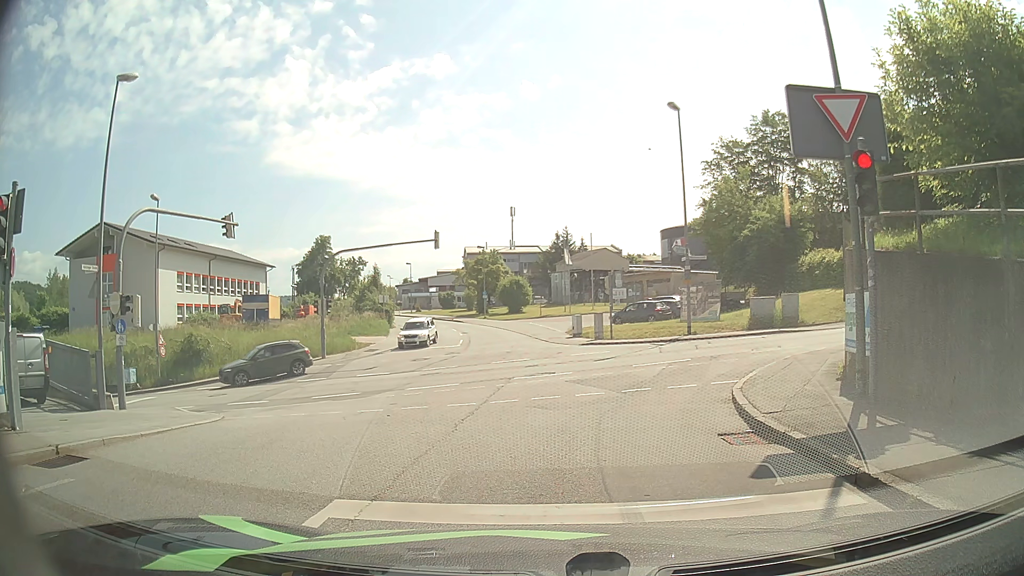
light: Day
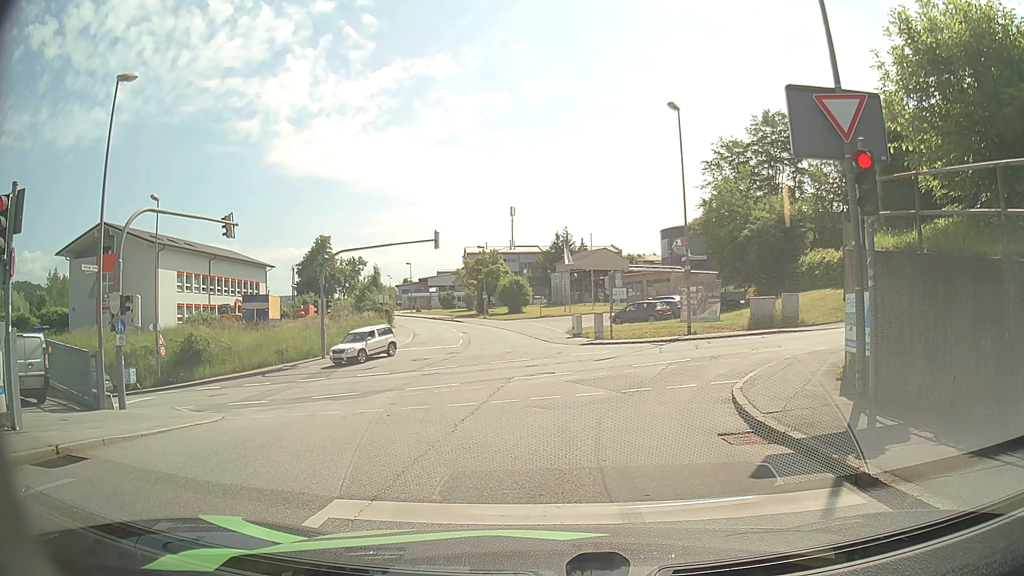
(0.0, 0.0) m; 0°
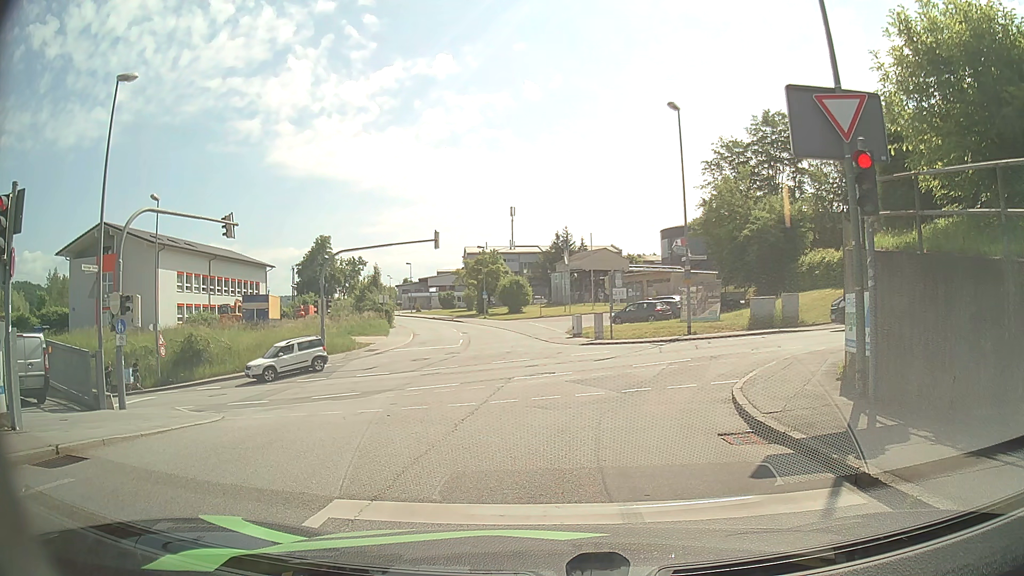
(0.0, 0.0) m; 0°
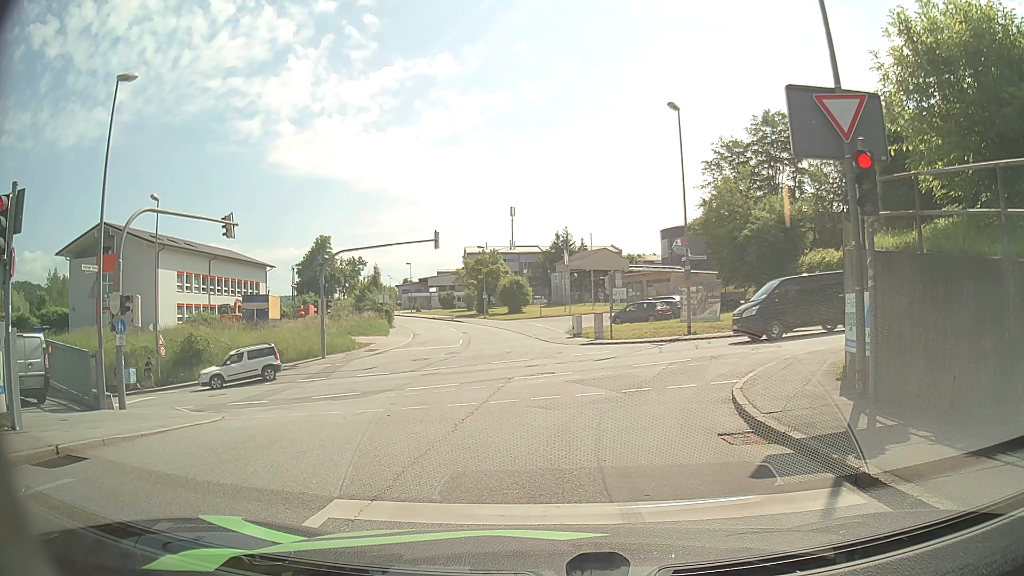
(0.0, 0.0) m; 0°
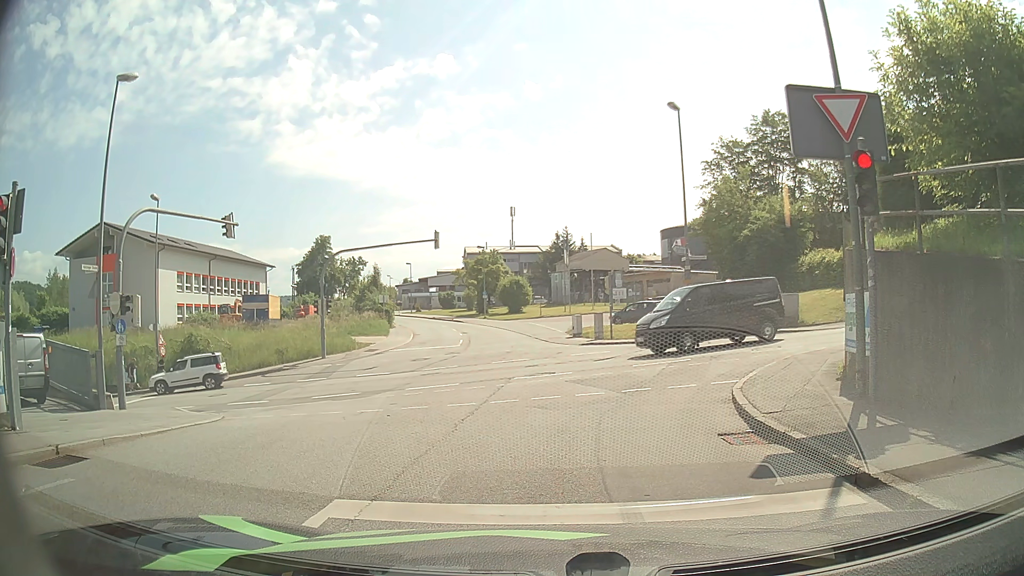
(0.0, 0.0) m; 0°
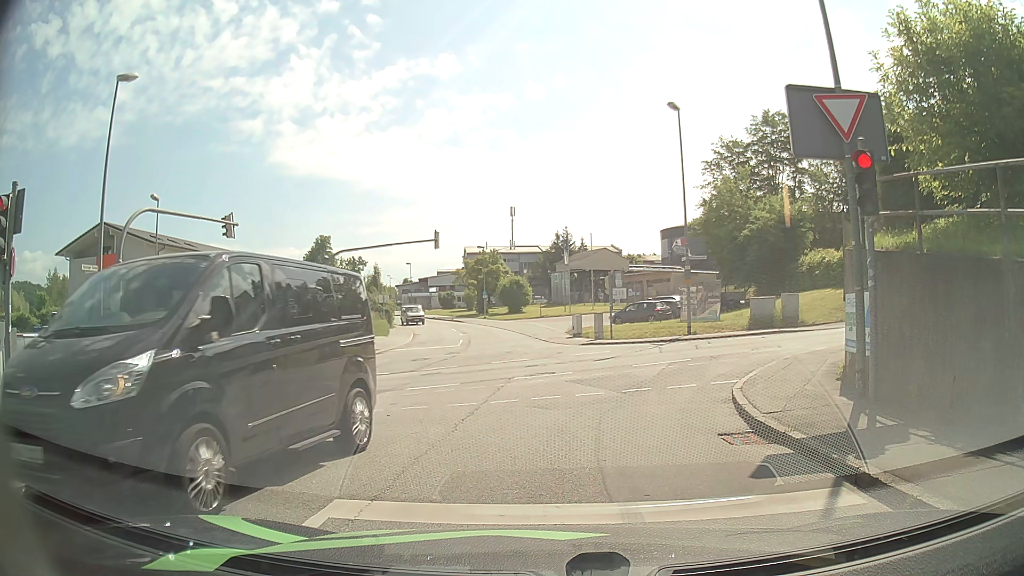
(0.0, 0.0) m; 0°
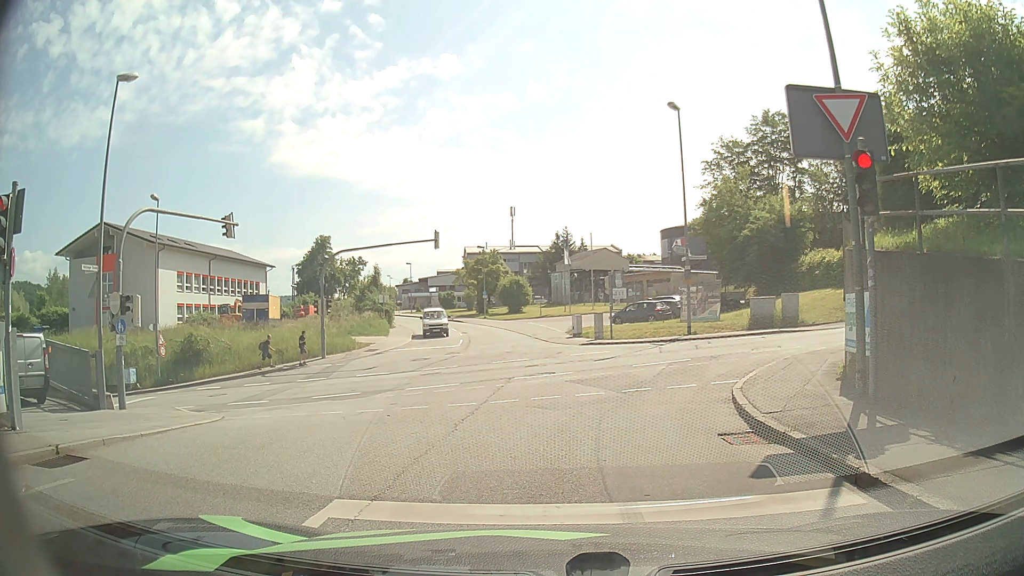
(0.0, 0.0) m; 0°
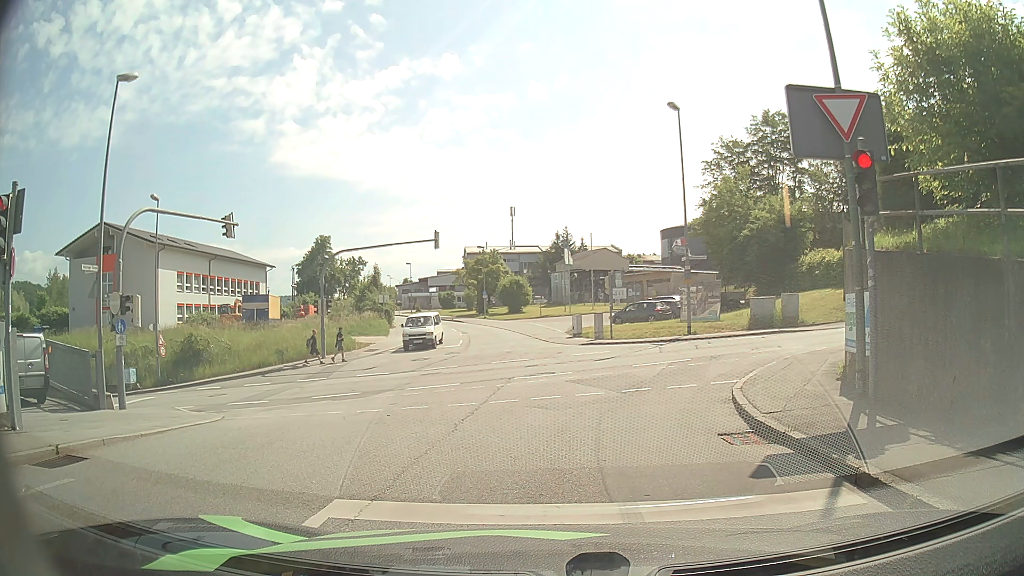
(0.0, 0.0) m; 0°
